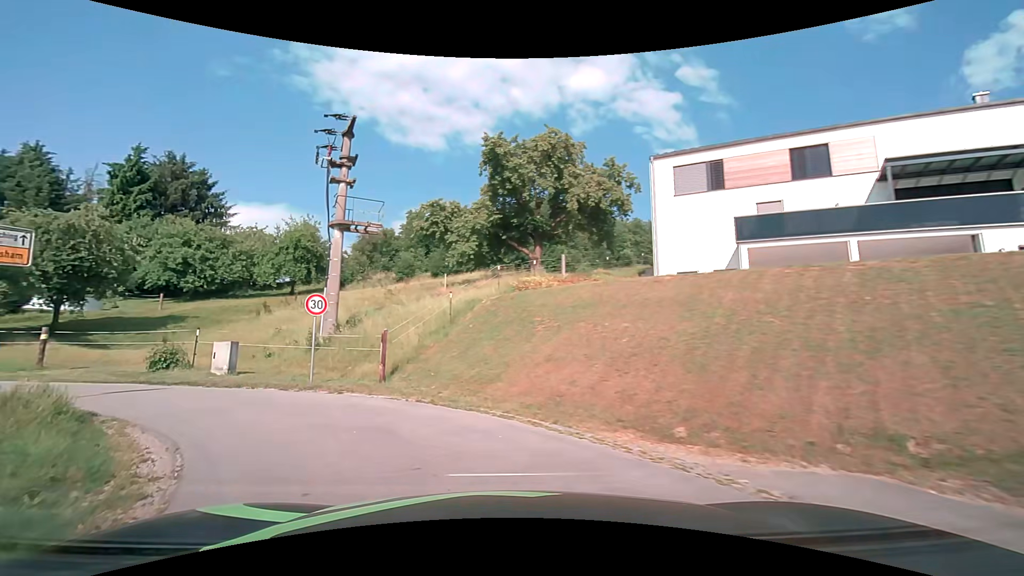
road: unclassified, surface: asphalt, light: Day
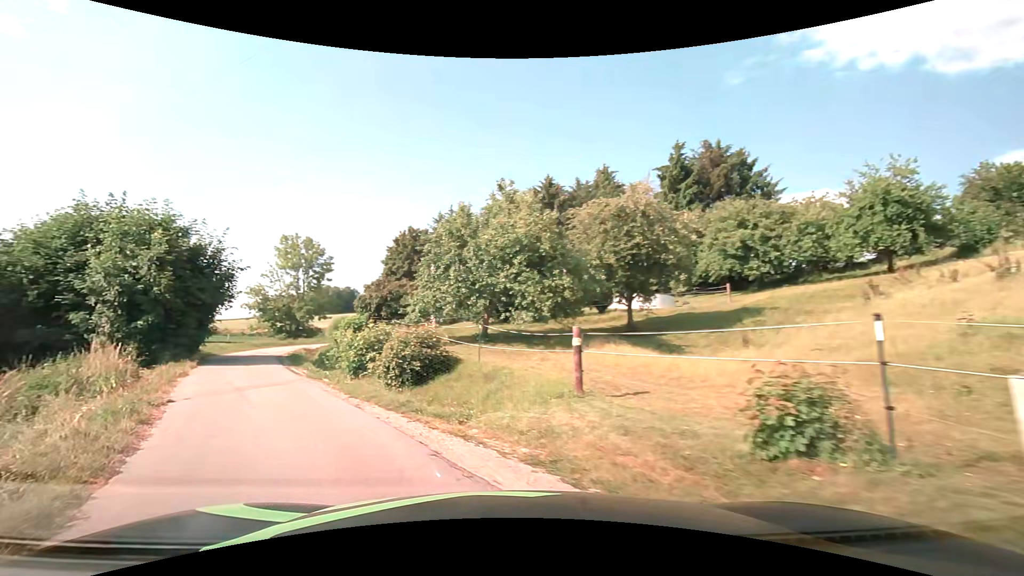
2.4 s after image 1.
(-6.5, +11.9) m; -58°
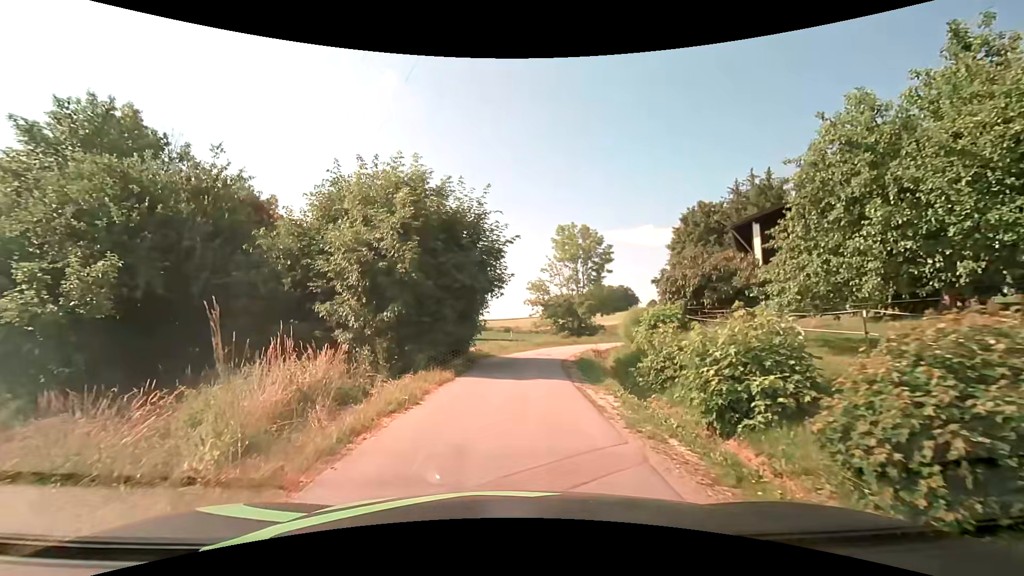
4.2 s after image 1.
(-3.5, +9.8) m; -30°
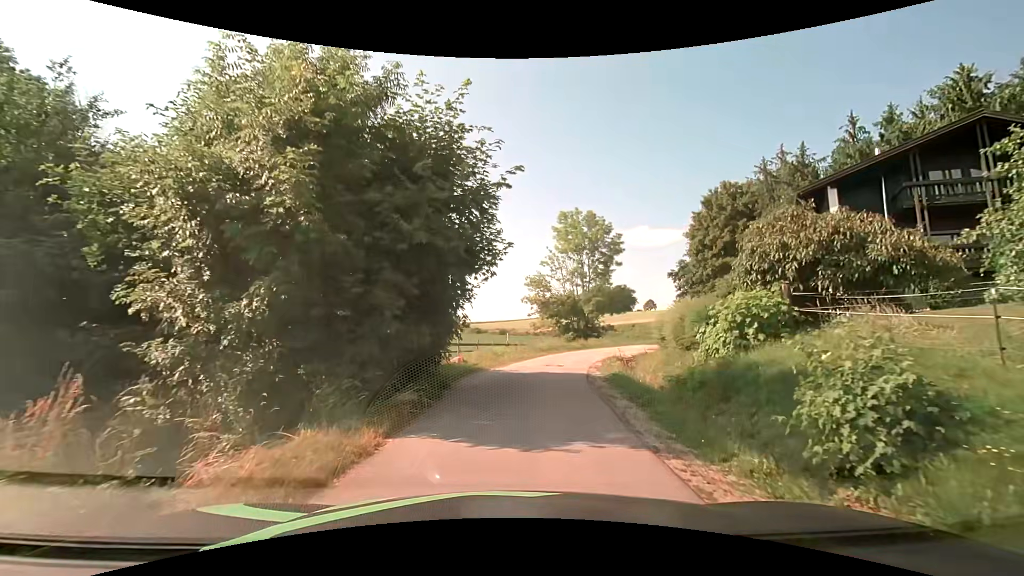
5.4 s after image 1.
(0.0, +7.7) m; +1°
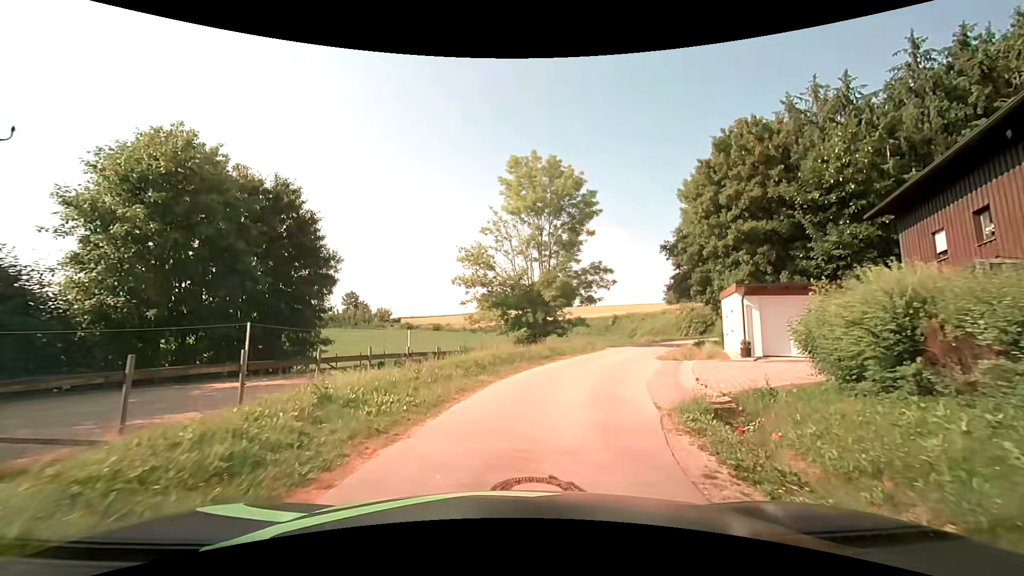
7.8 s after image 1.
(+0.8, +15.9) m; +7°
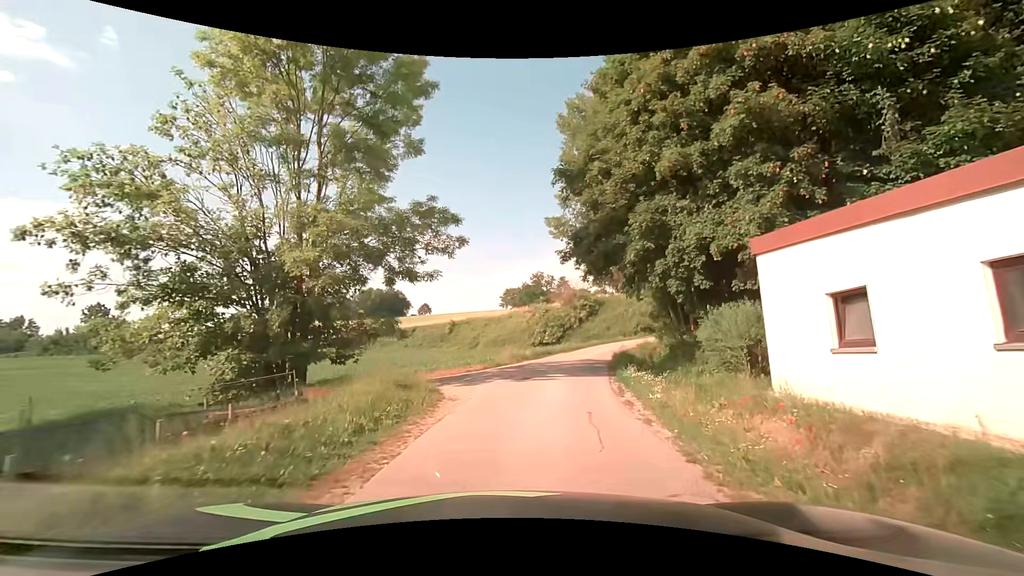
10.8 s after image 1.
(+3.0, +19.2) m; +18°
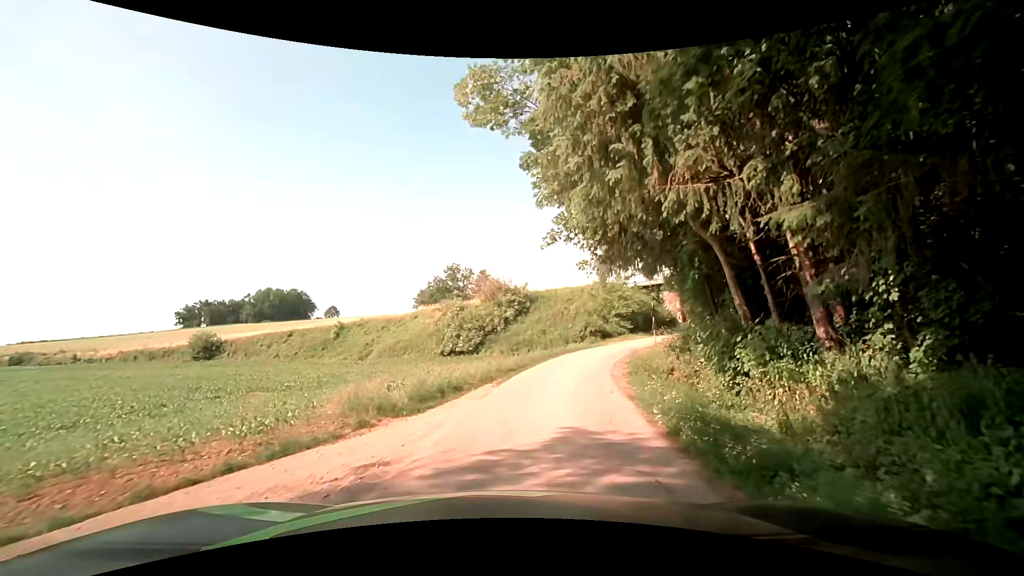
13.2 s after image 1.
(+1.3, +16.2) m; +10°
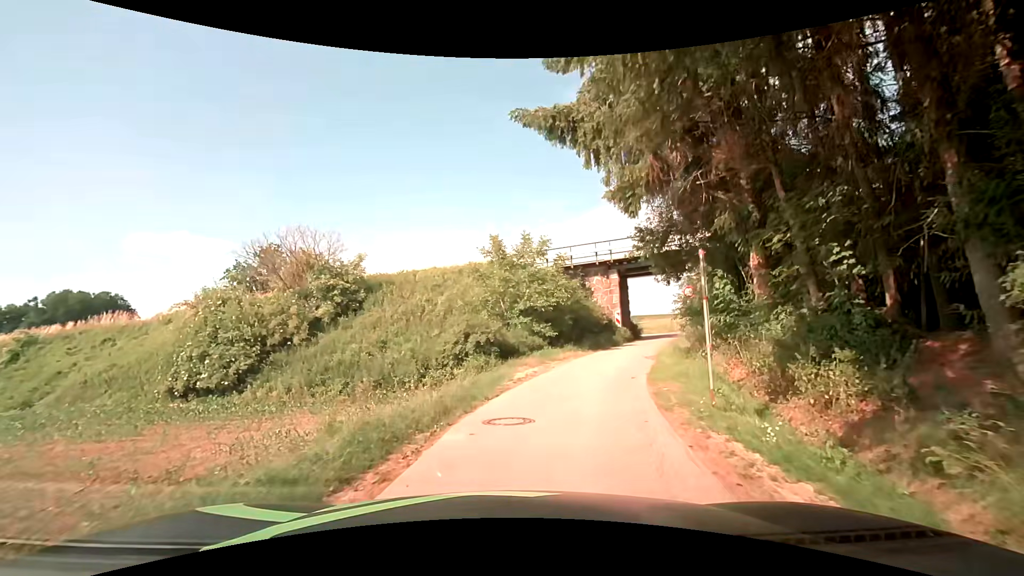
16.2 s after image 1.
(+2.5, +21.1) m; +13°
